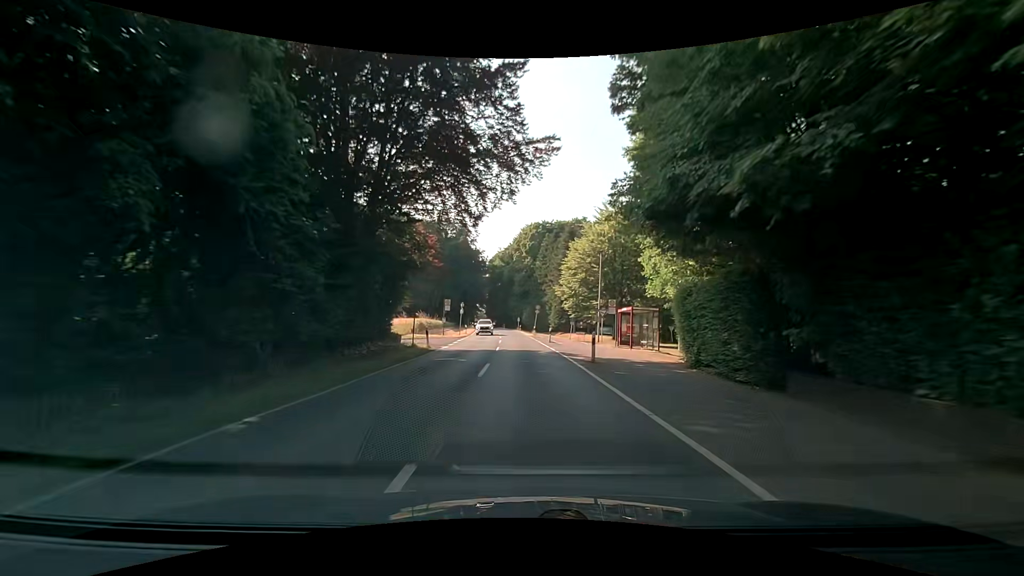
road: secondary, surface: asphalt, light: Day
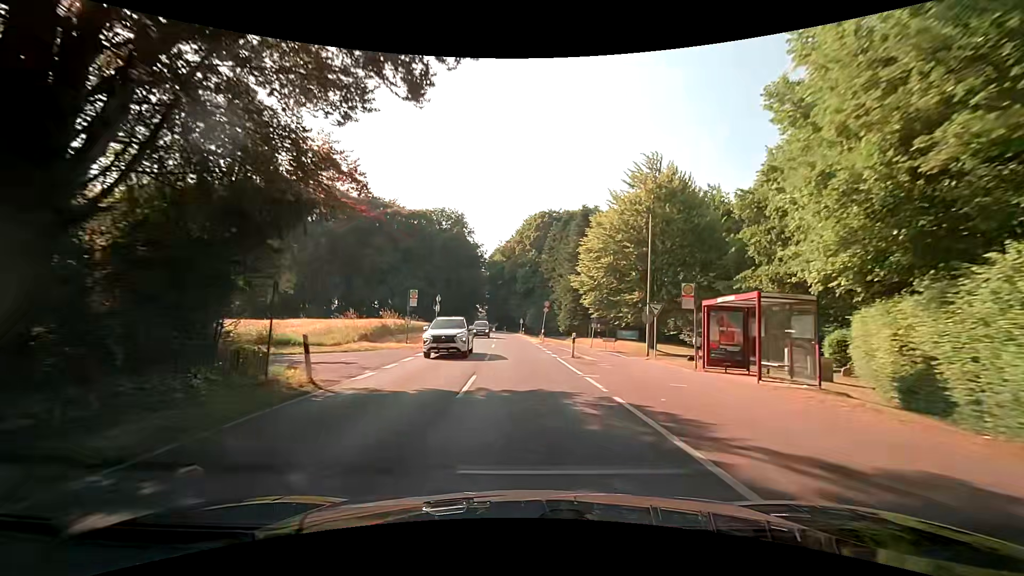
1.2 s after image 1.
(-0.1, +15.5) m; 0°
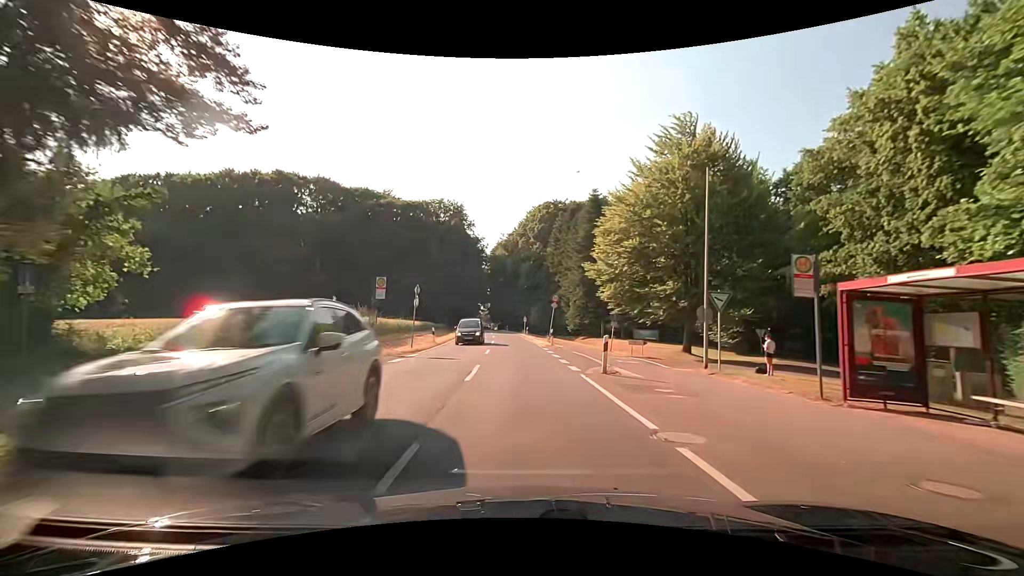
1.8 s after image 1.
(0.0, +7.7) m; 0°
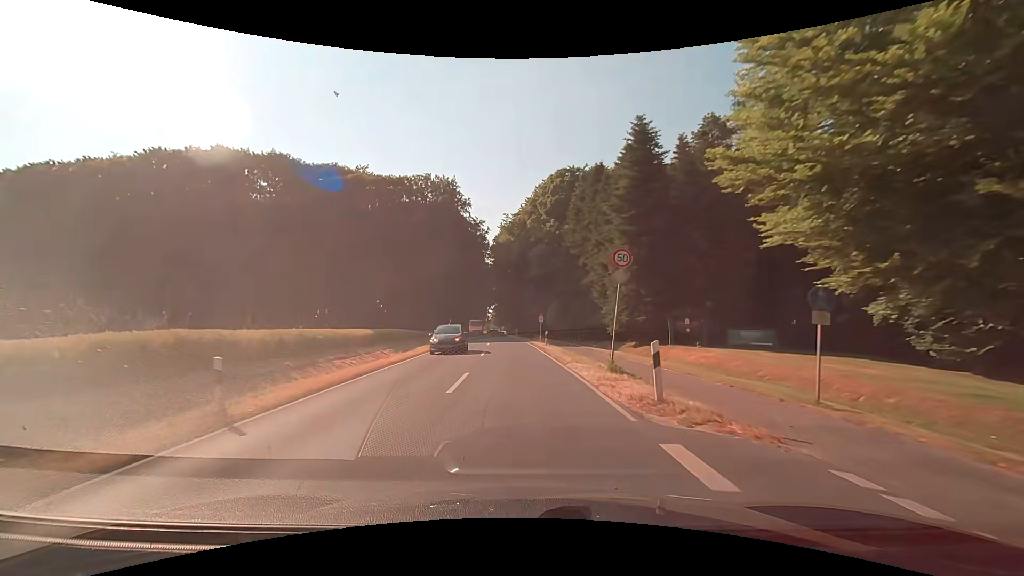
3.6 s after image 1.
(-0.5, +23.2) m; -2°
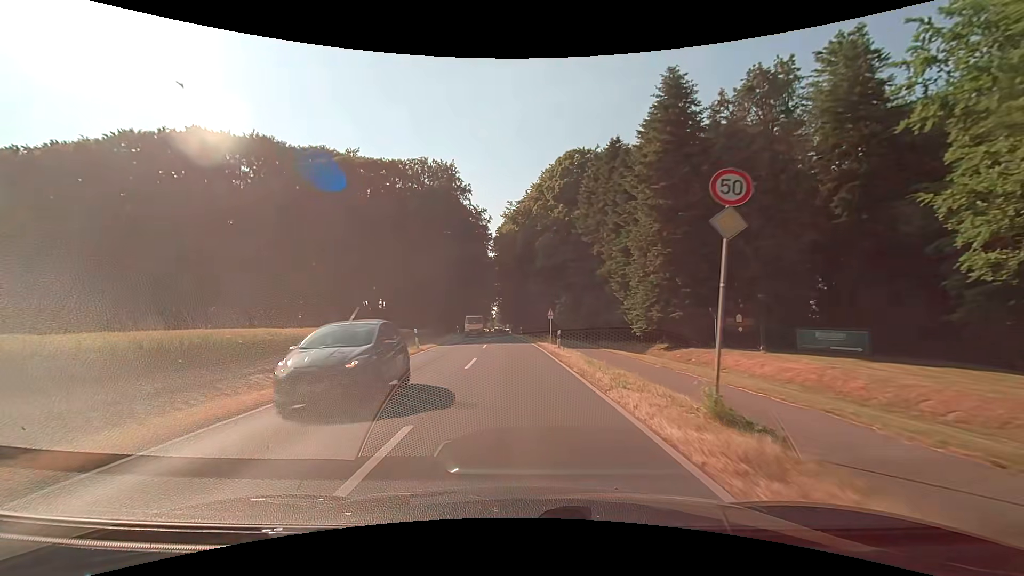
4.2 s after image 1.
(0.0, +7.7) m; 0°
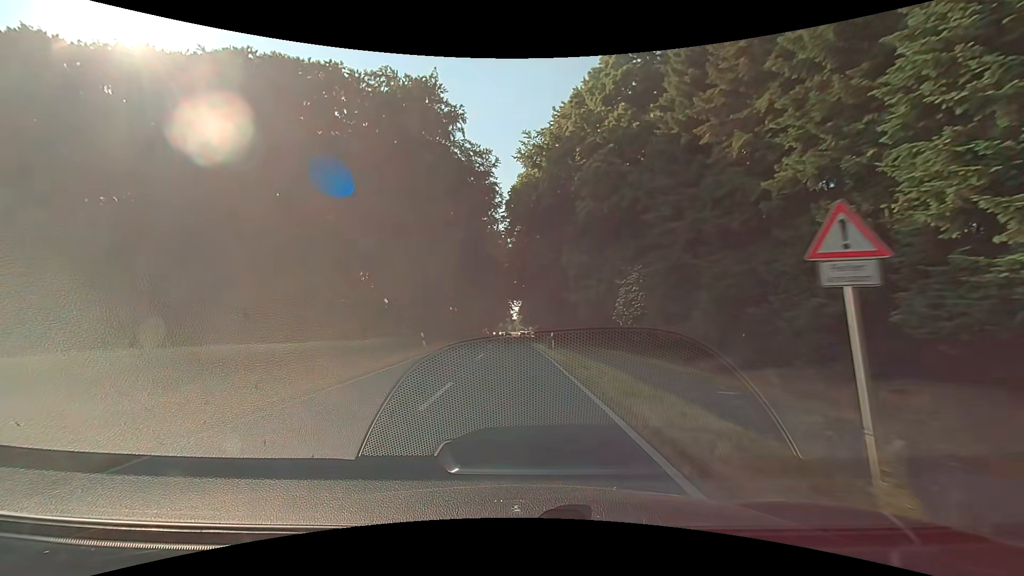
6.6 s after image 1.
(-0.7, +31.0) m; -3°
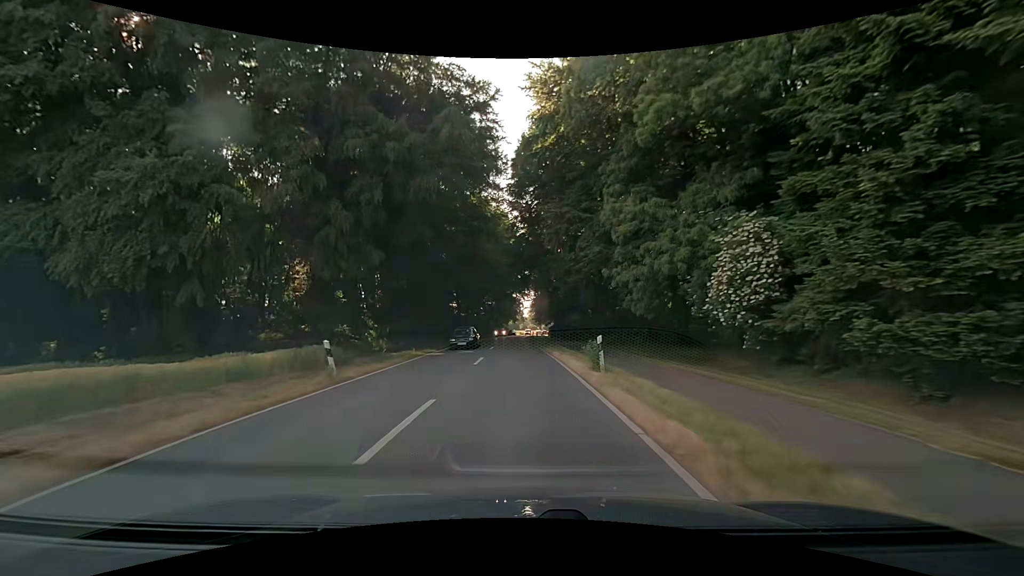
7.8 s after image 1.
(-0.2, +15.5) m; -1°
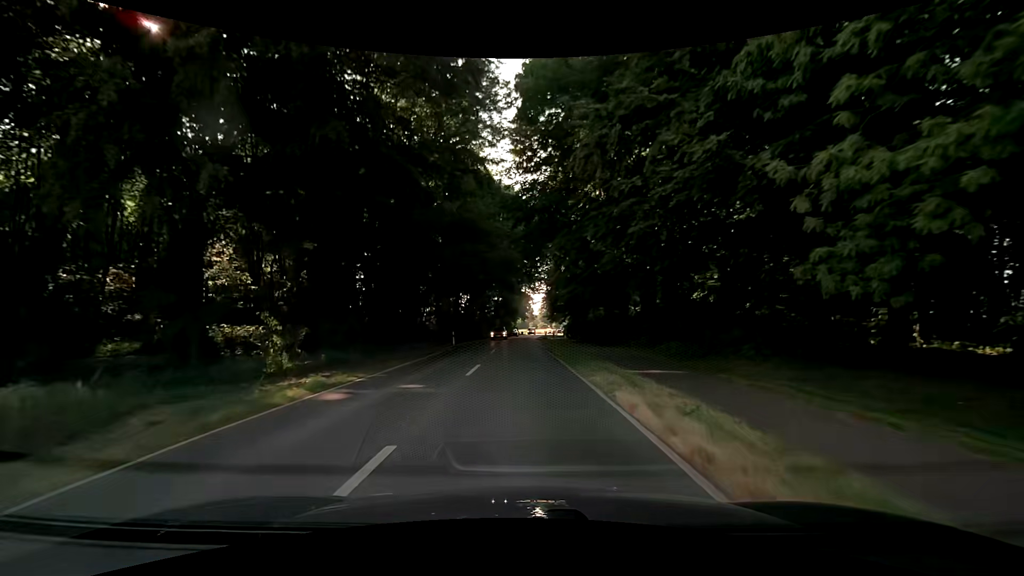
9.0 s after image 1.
(-0.4, +15.5) m; -2°
(0, +10) (0, +20) (0, +30) (0, +40) (0, +50) (+1, +60) (+1, +70) (+1, +80) (+1, +90) (+2, +100) m
